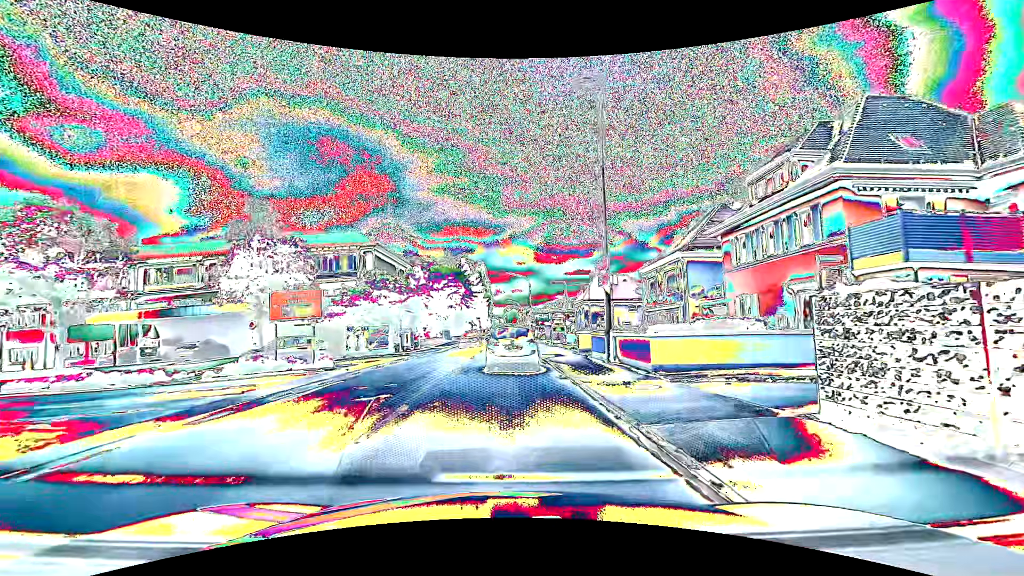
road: primary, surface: asphalt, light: Day
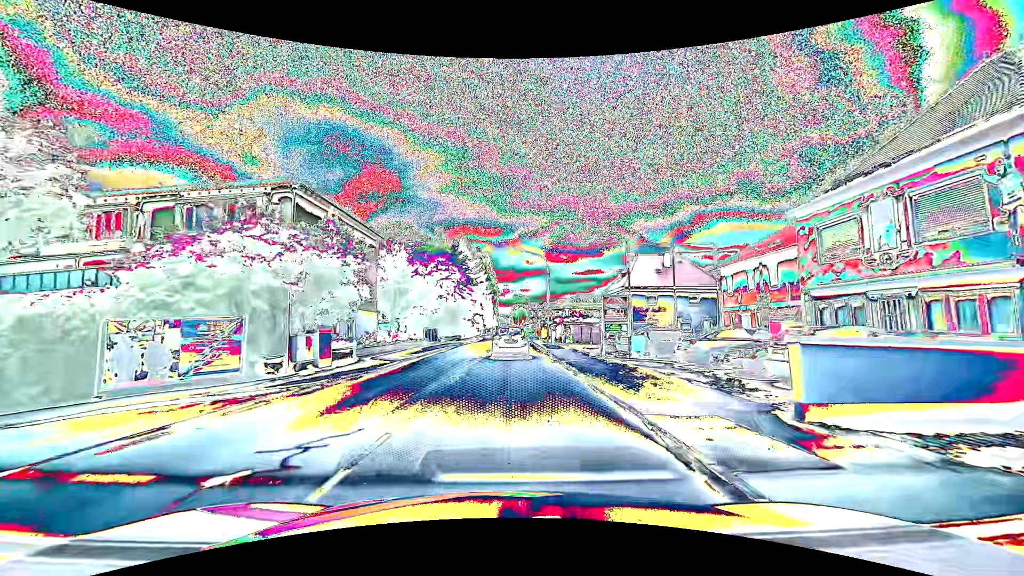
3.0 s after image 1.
(-0.2, +20.8) m; -2°
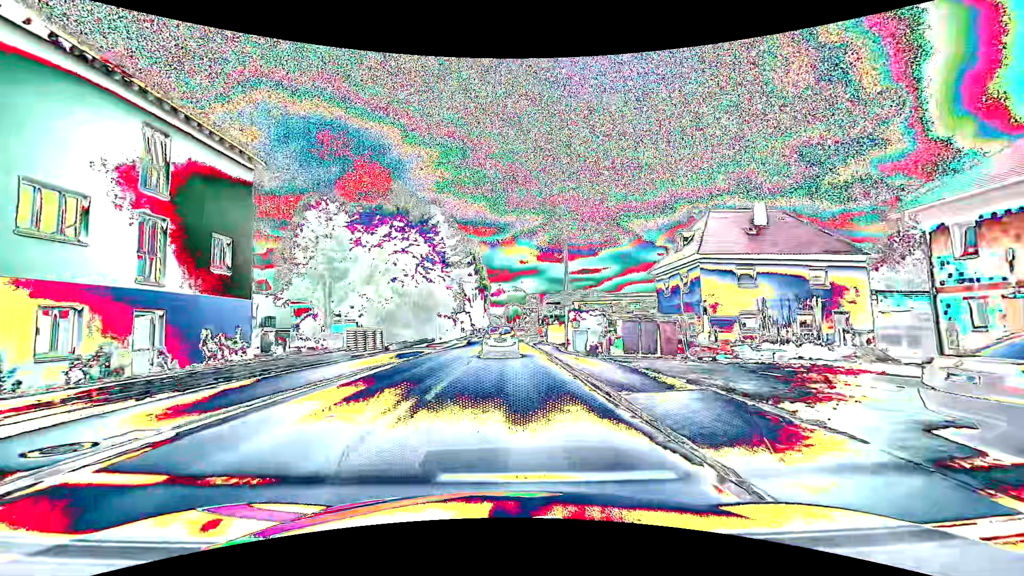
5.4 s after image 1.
(+0.4, +21.2) m; +2°
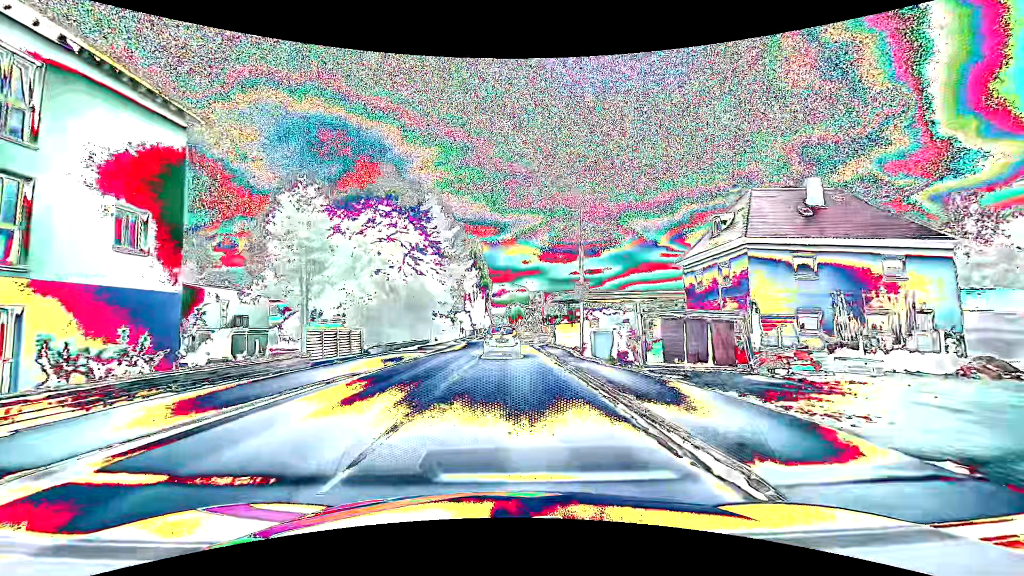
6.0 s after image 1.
(0.0, +5.5) m; -1°
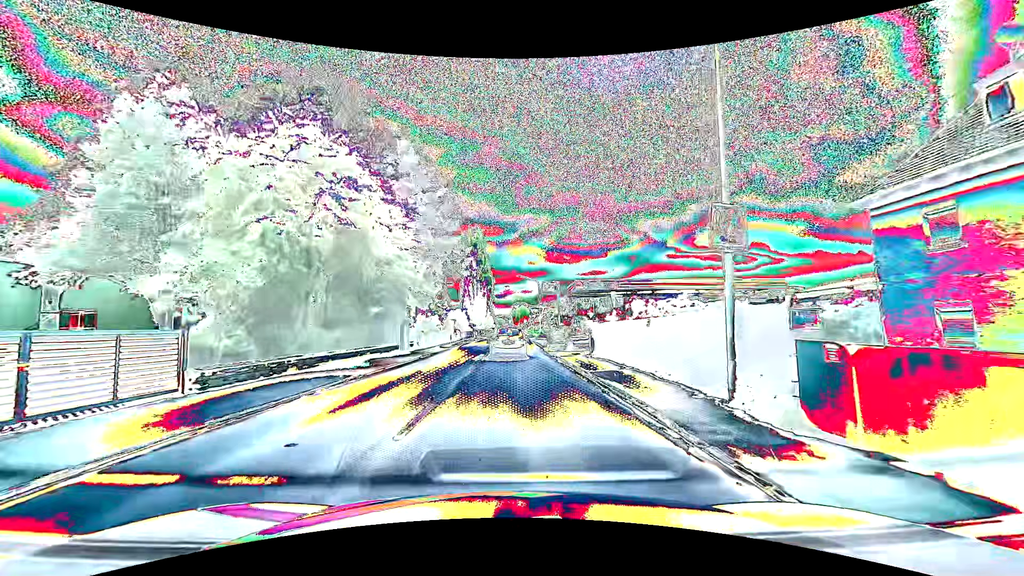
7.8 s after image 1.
(0.0, +16.2) m; -1°
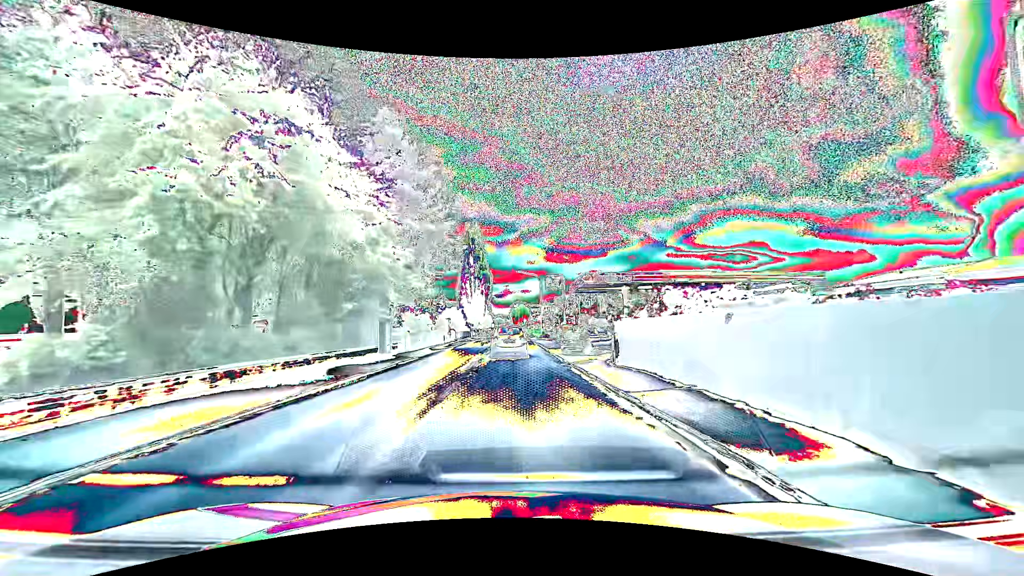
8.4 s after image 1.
(0.0, +5.5) m; 0°
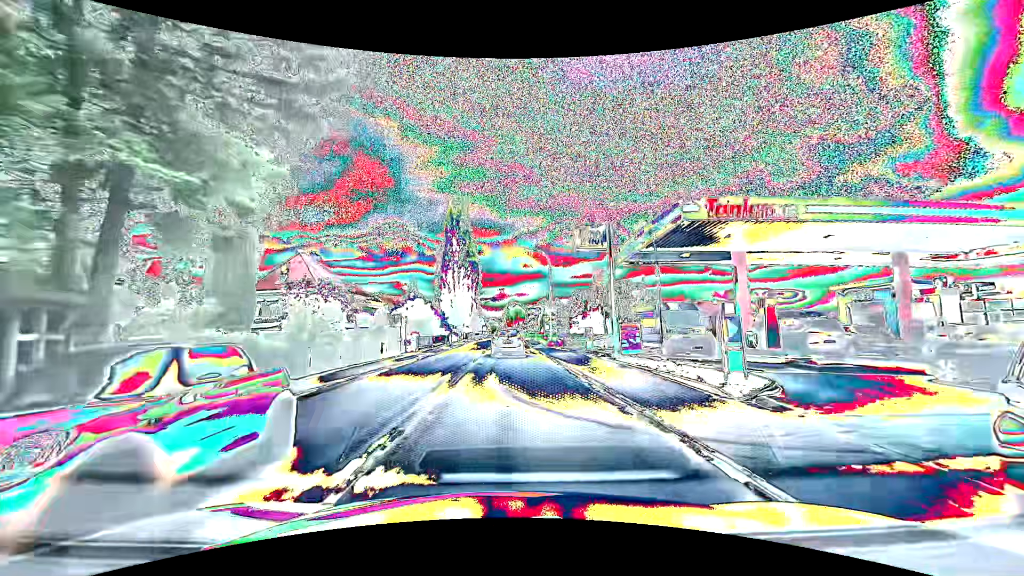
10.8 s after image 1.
(+0.2, +23.9) m; 0°
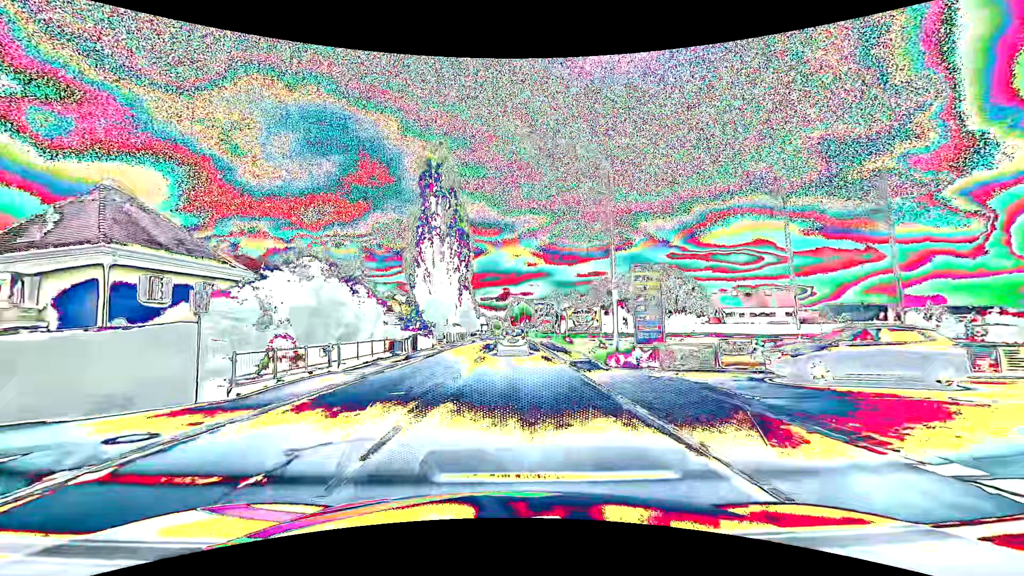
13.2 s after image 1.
(+0.2, +27.1) m; 0°
(0, +10) (0, +20) (0, +30) (0, +40) (0, +50) (+1, +60) (+1, +70) (+1, +80) (+1, +90) (+1, +100) m
